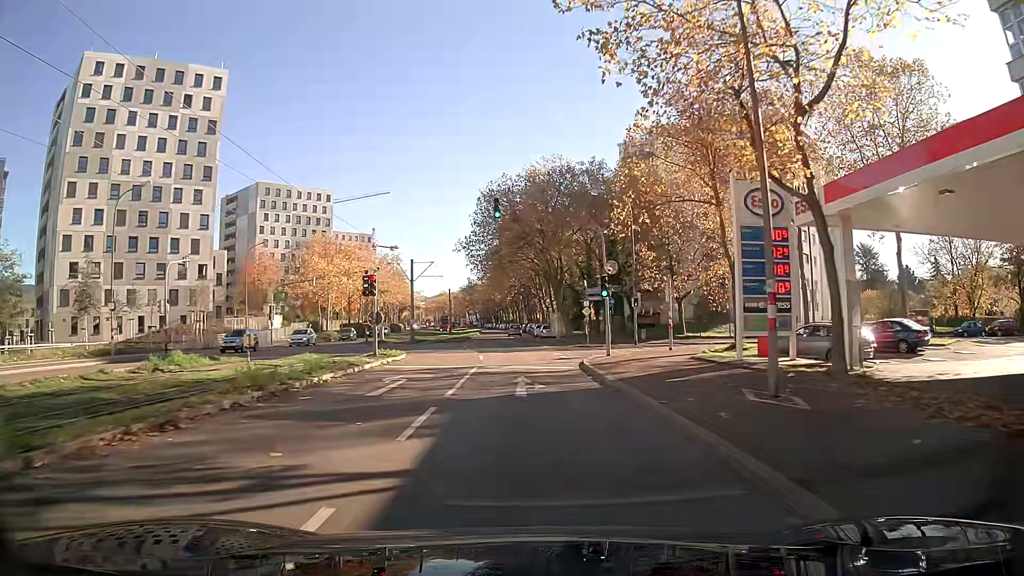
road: tertiary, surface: asphalt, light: Day
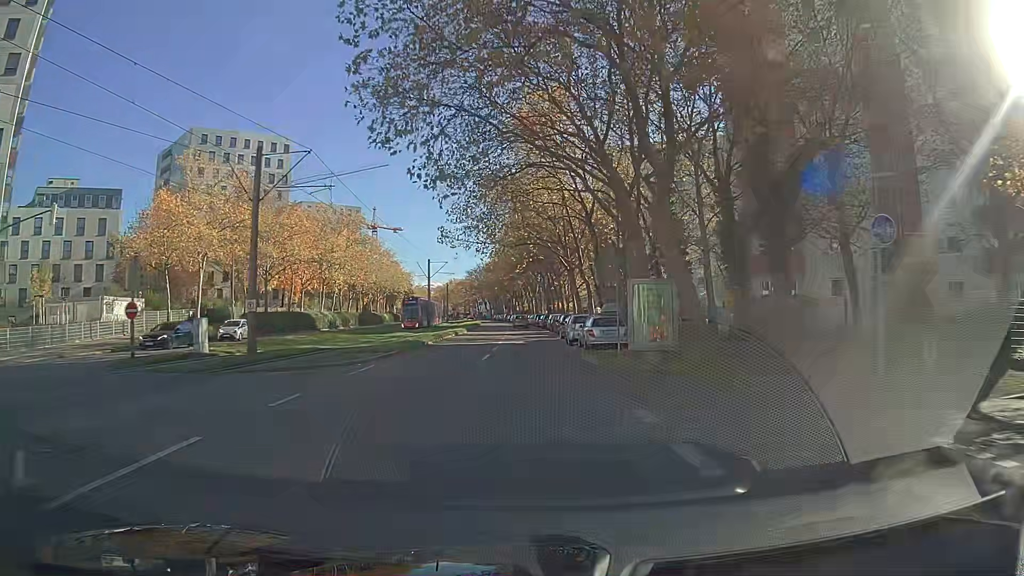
(-0.6, +38.9) m; -1°
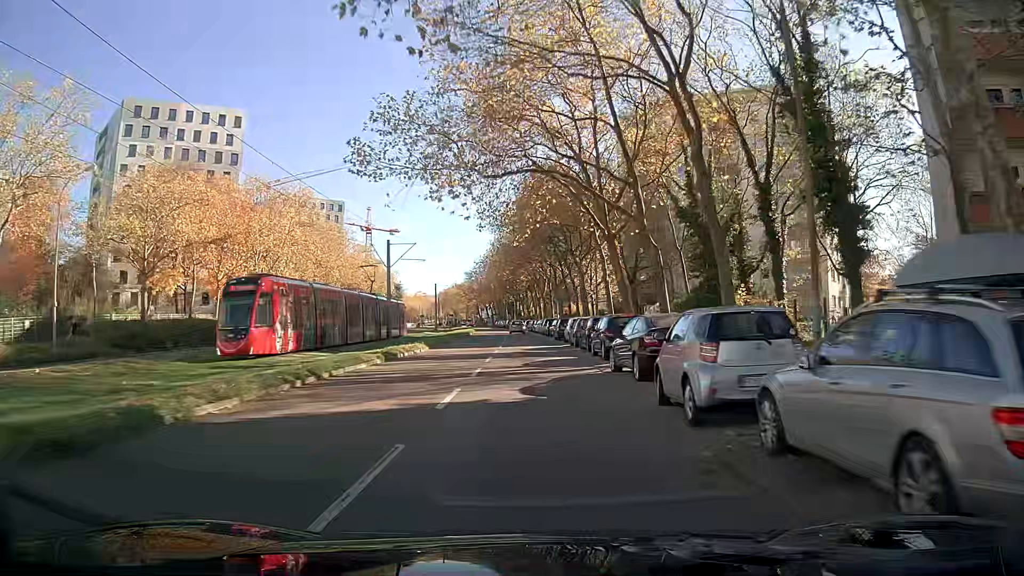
(-0.1, +23.3) m; -1°
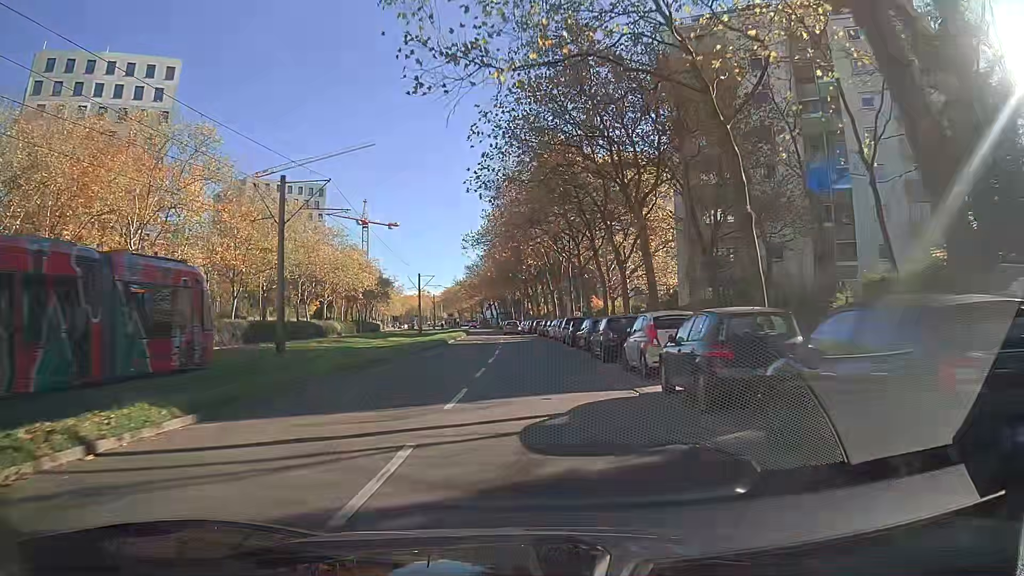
(-0.1, +23.3) m; 0°
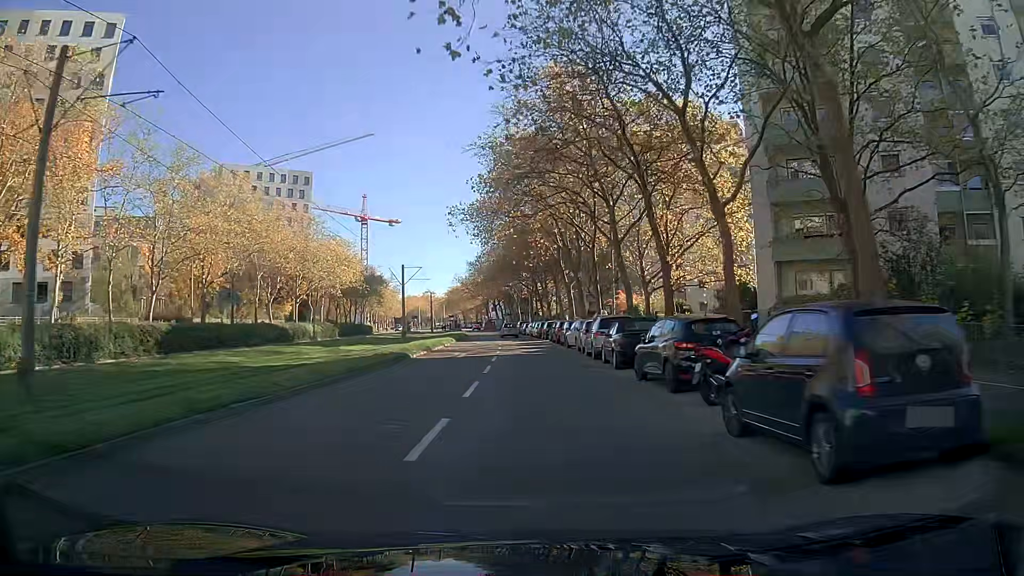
(-0.1, +15.5) m; -1°
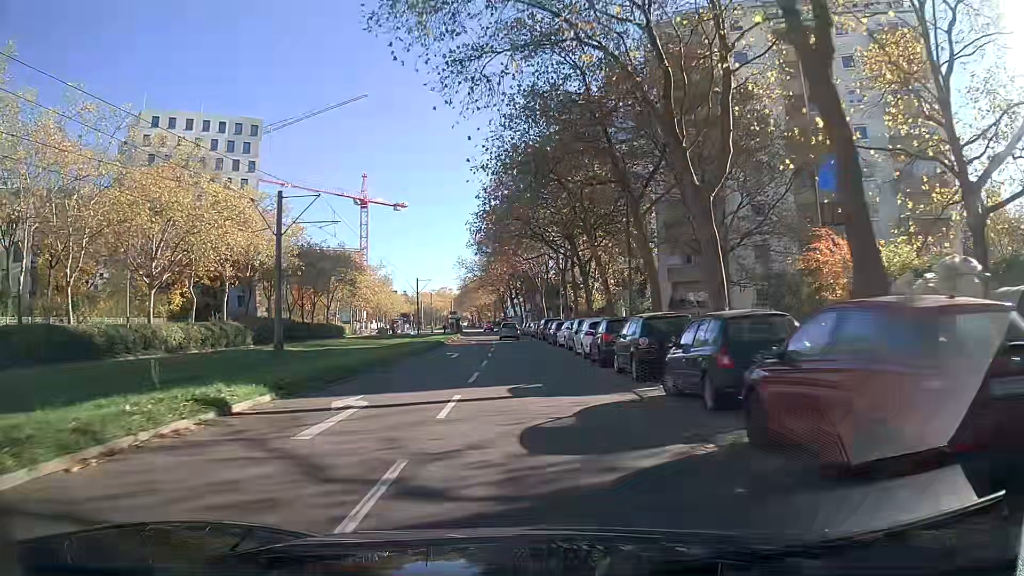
(-0.6, +38.4) m; -2°
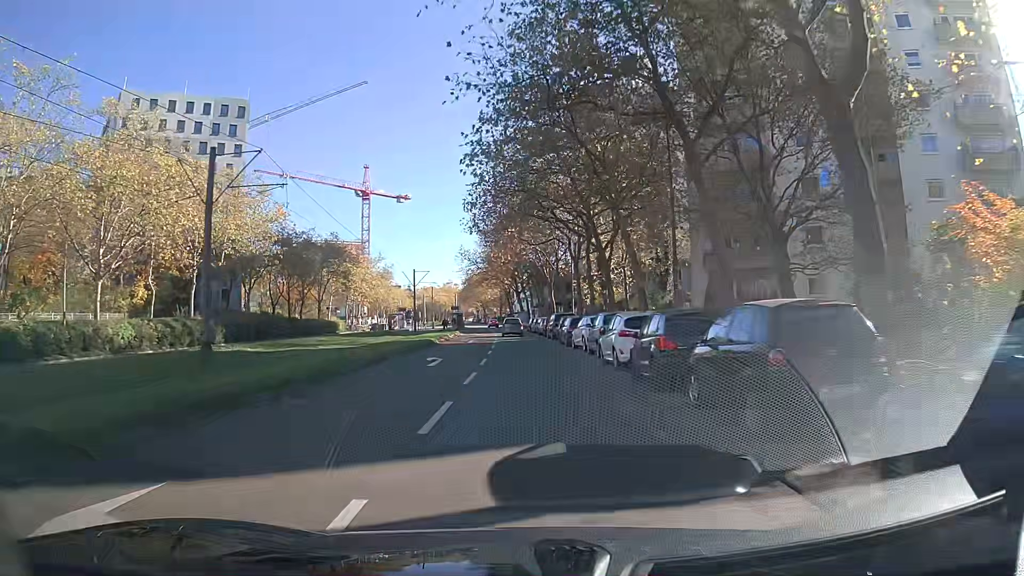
(-0.1, +7.6) m; -1°
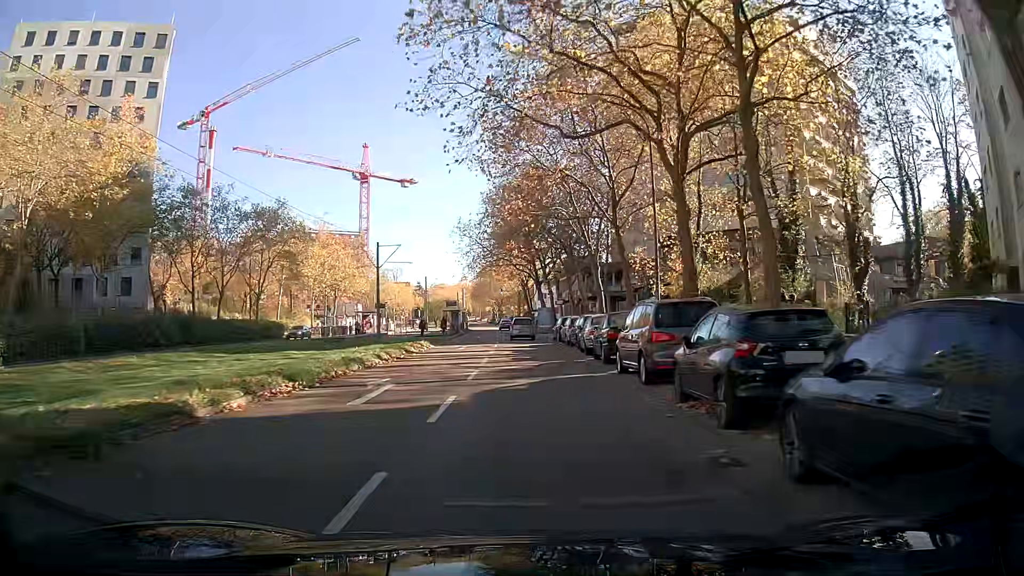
(-0.5, +28.5) m; -2°
